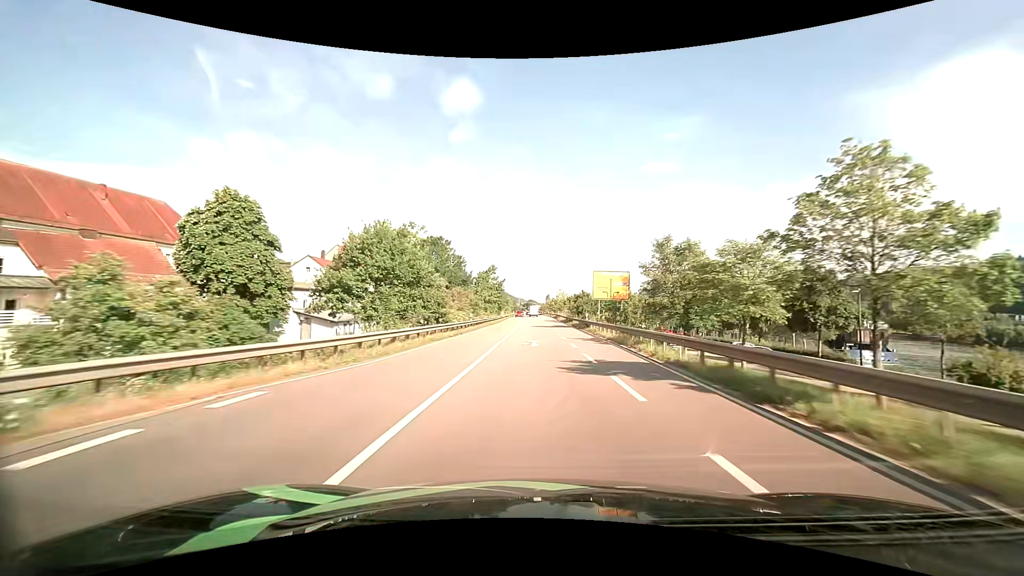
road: primary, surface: asphalt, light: Day
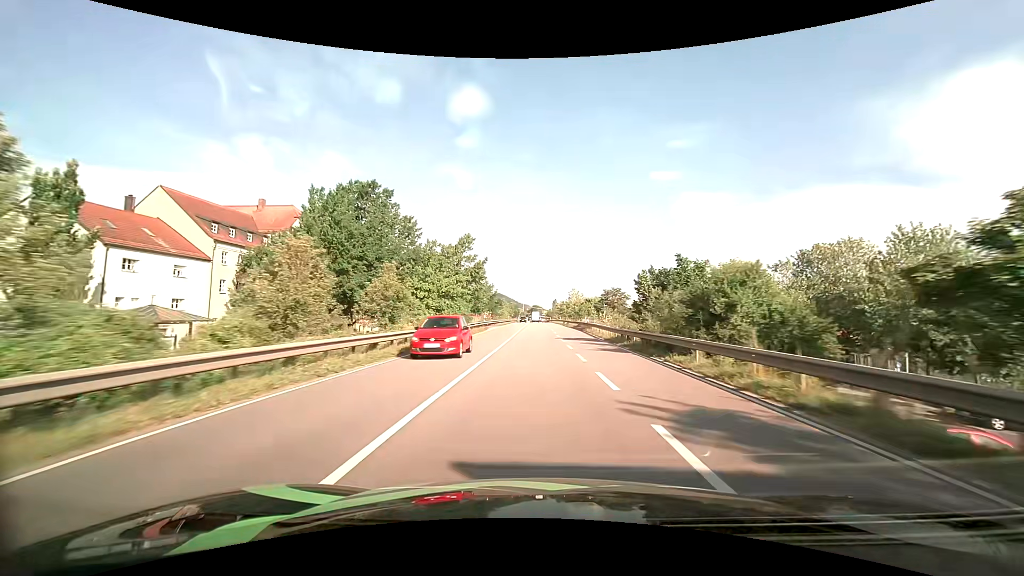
(-0.3, +46.6) m; -1°
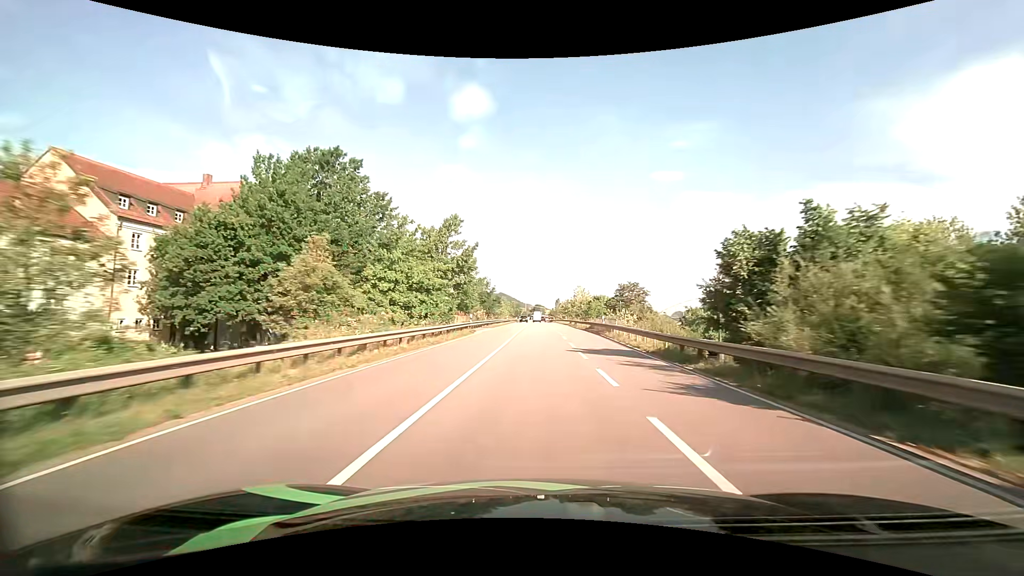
(-0.1, +11.6) m; 0°
(0, +10) (0, +20) (0, +30) (0, +40) (0, +50) (0, +60) (0, +70) (0, +80) (0, +90) (0, +100) m
